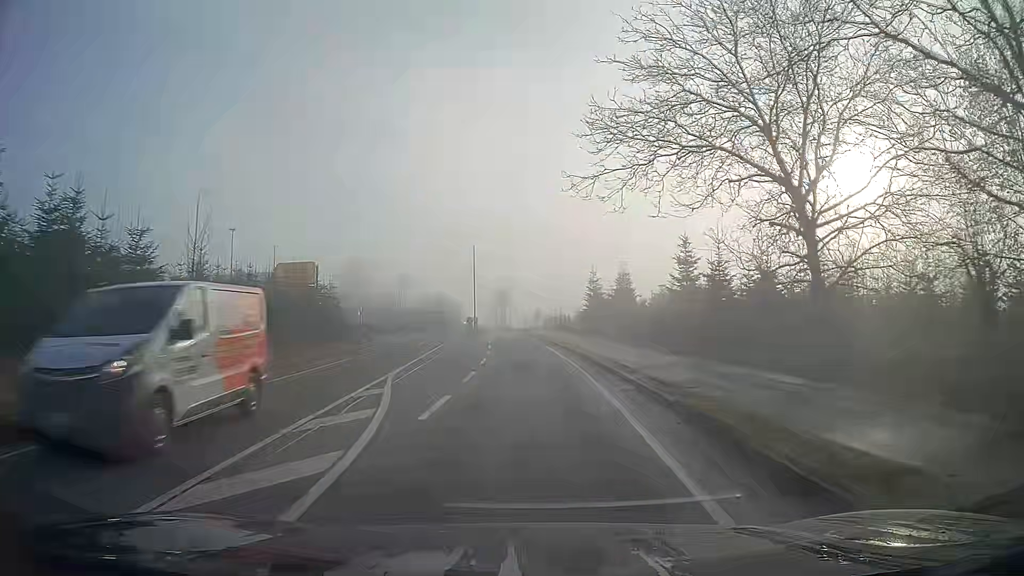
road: secondary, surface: asphalt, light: Day
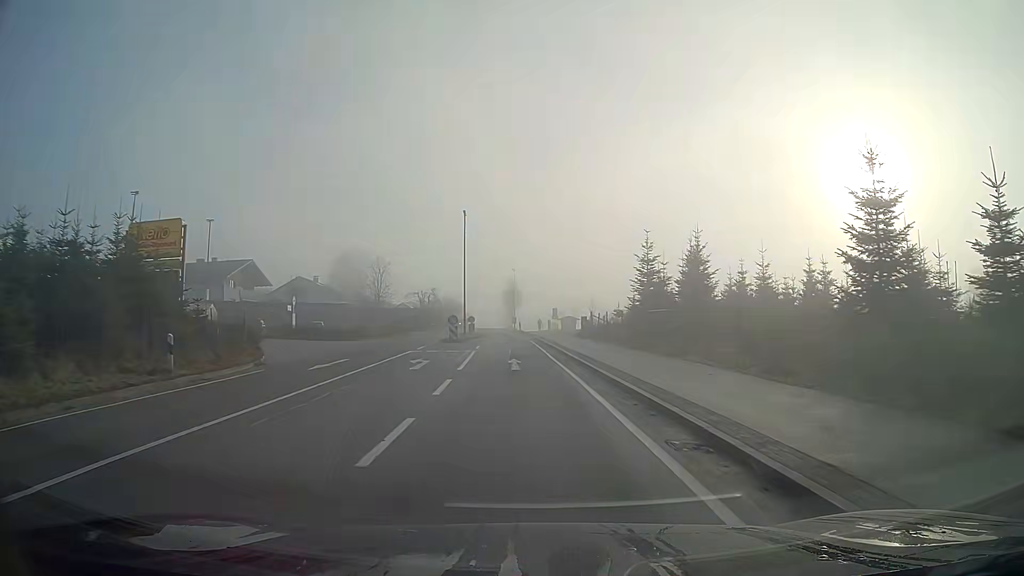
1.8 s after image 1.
(-0.2, +21.4) m; -2°
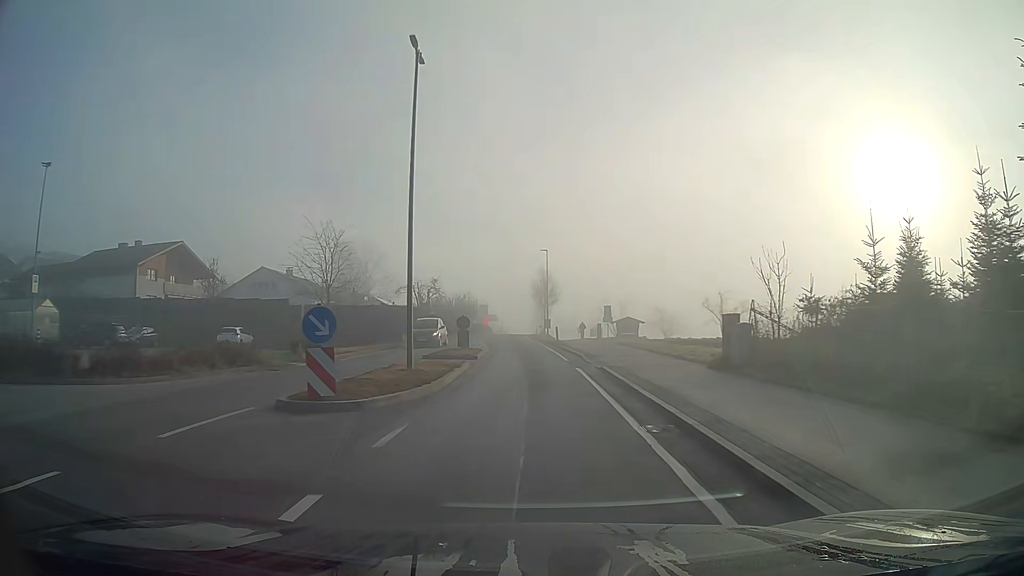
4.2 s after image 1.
(-0.7, +29.0) m; -2°
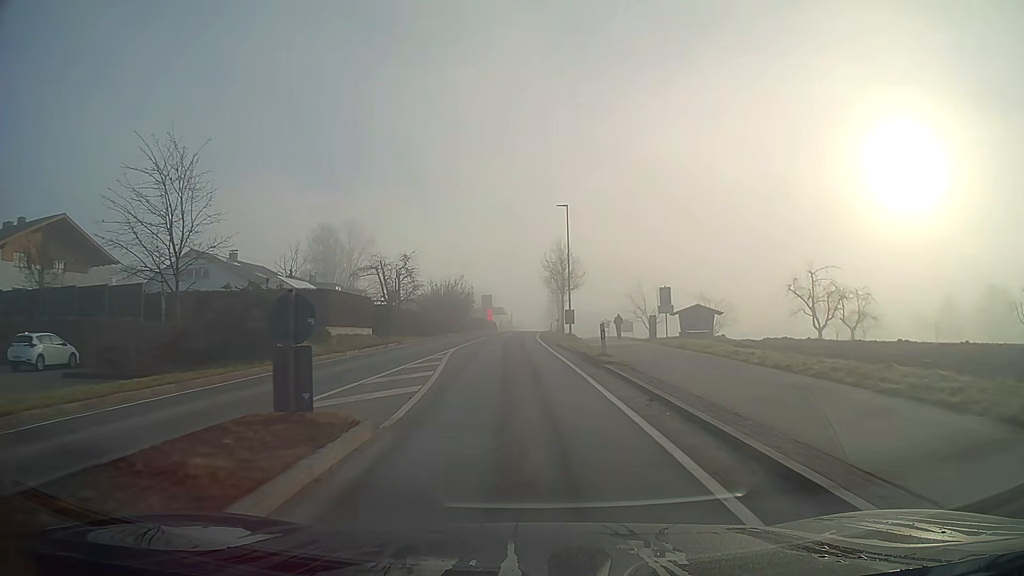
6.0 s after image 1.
(-0.2, +22.2) m; -1°
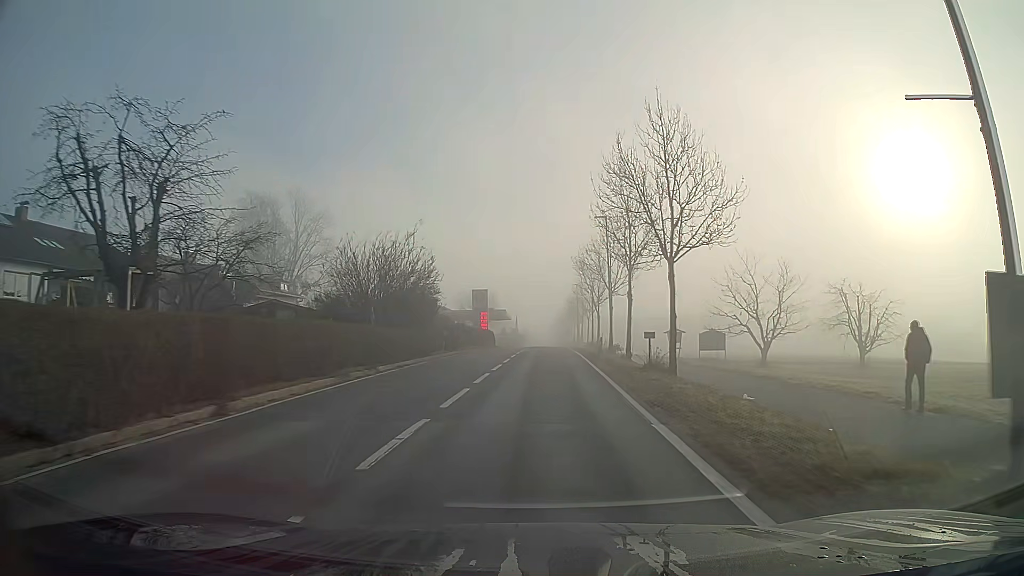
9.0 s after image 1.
(-0.8, +38.1) m; +1°
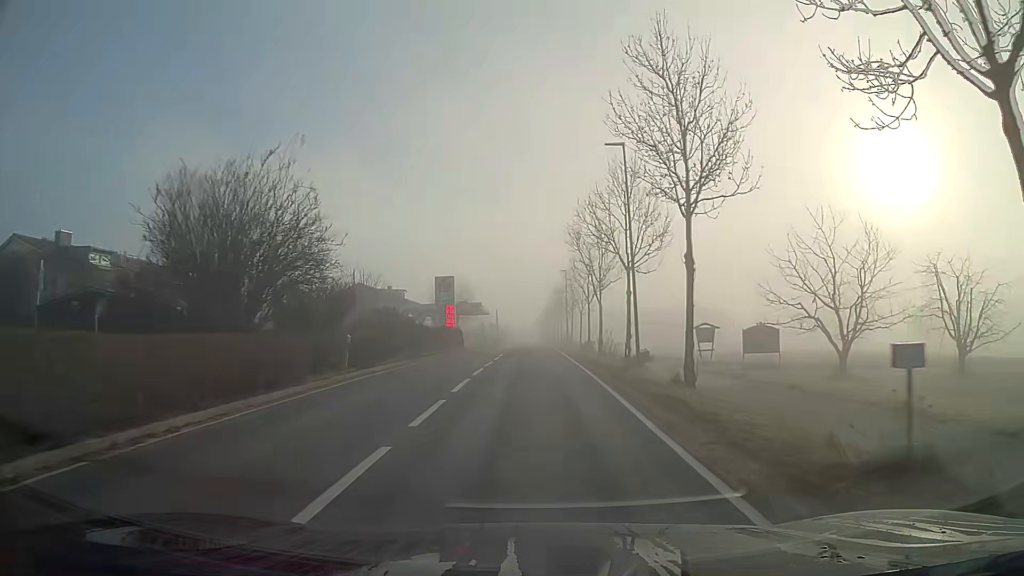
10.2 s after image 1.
(+0.2, +15.4) m; +1°
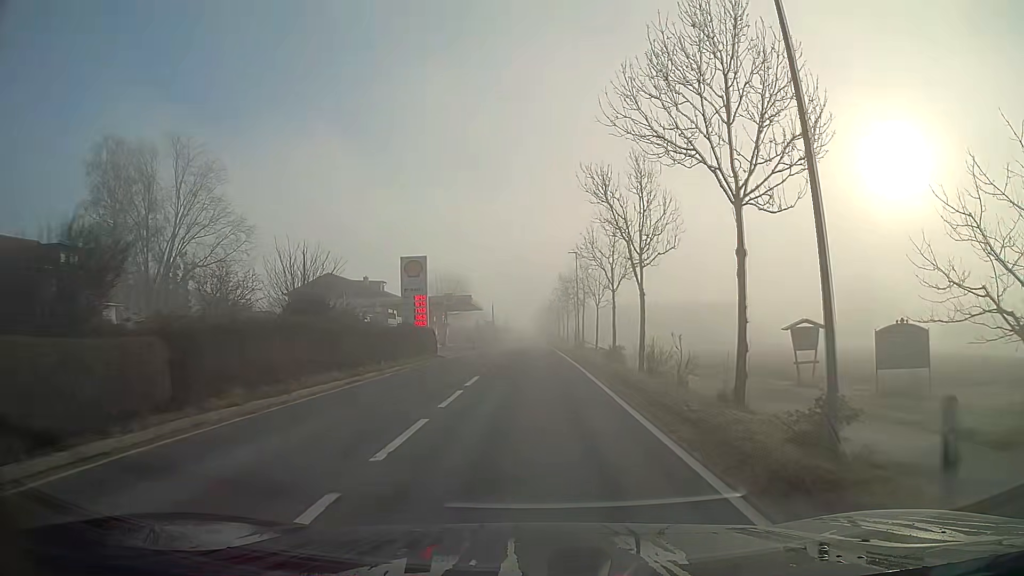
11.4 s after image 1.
(0.0, +15.6) m; 0°
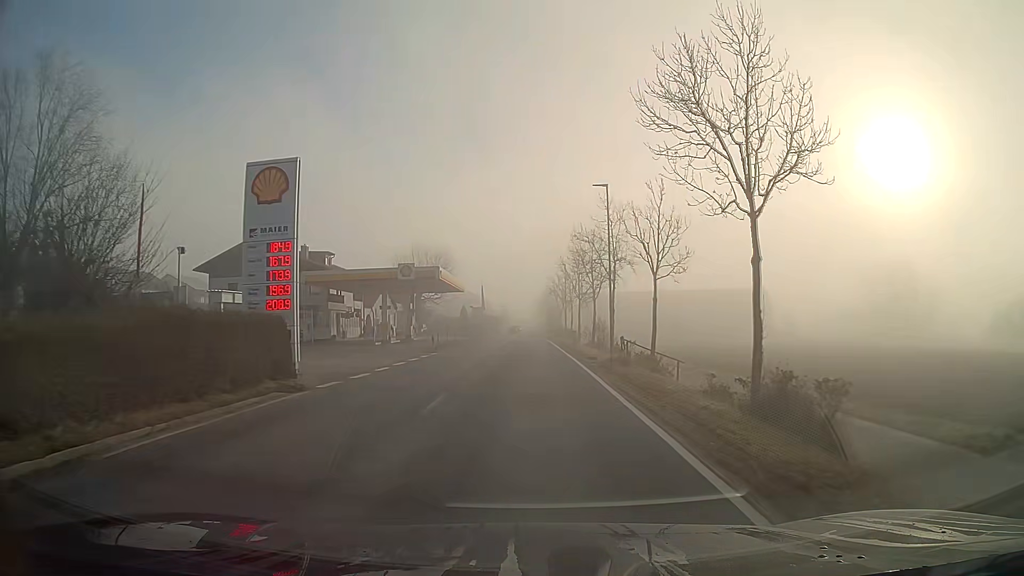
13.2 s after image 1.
(0.0, +23.9) m; 0°
(0, +10) (0, +20) (0, +30) (0, +40) (0, +50) (0, +60) (0, +70) (0, +80) (0, +90) (0, +100) m
